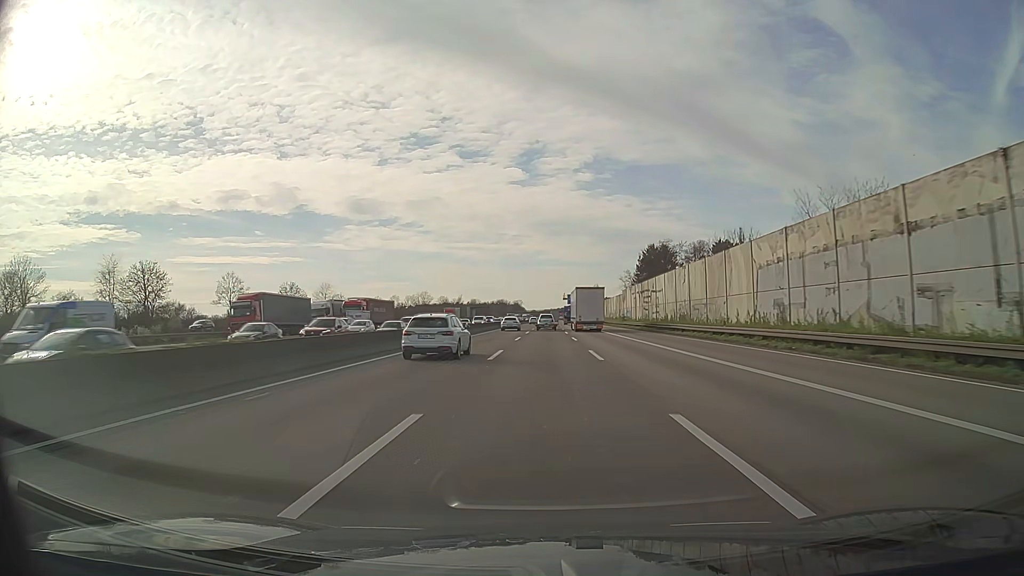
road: motorway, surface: asphalt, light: Day
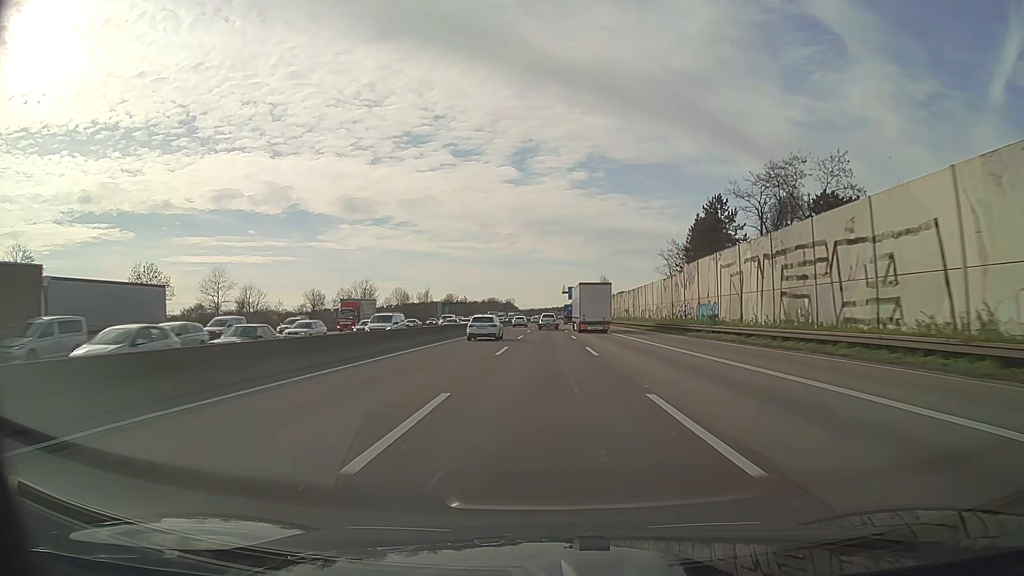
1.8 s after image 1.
(+0.3, +51.7) m; +1°
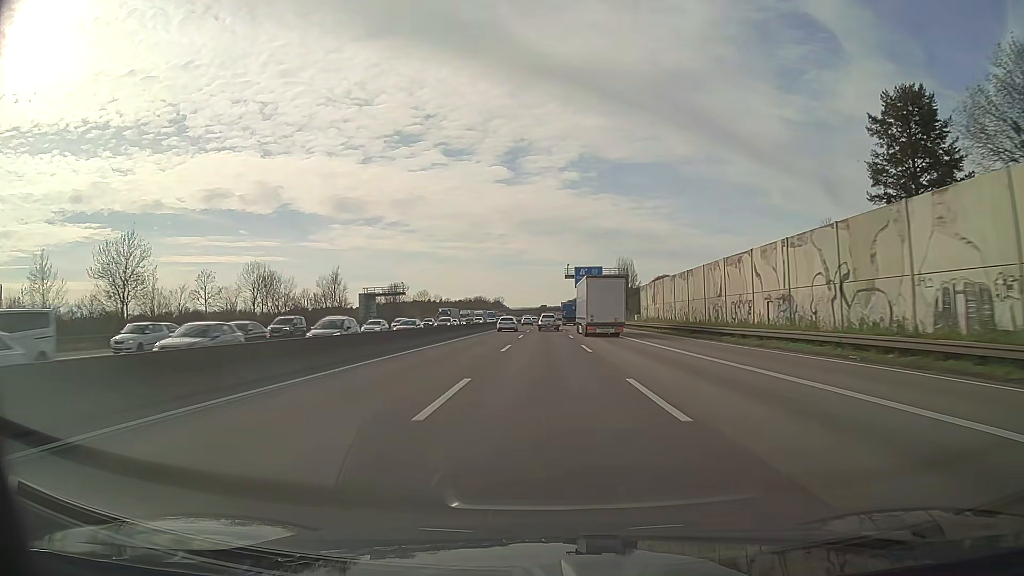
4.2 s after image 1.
(+0.4, +69.3) m; +1°
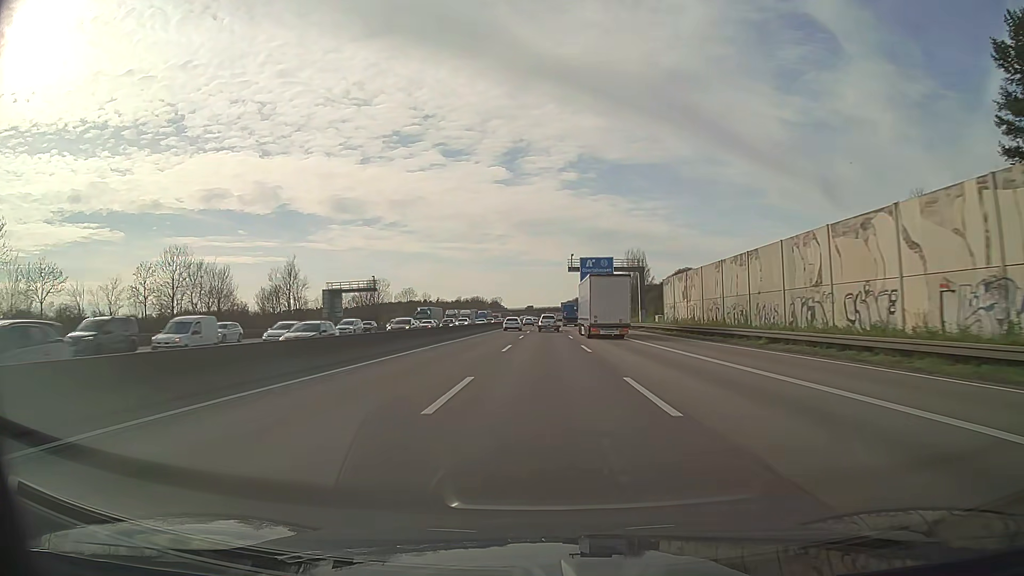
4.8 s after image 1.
(0.0, +17.4) m; 0°
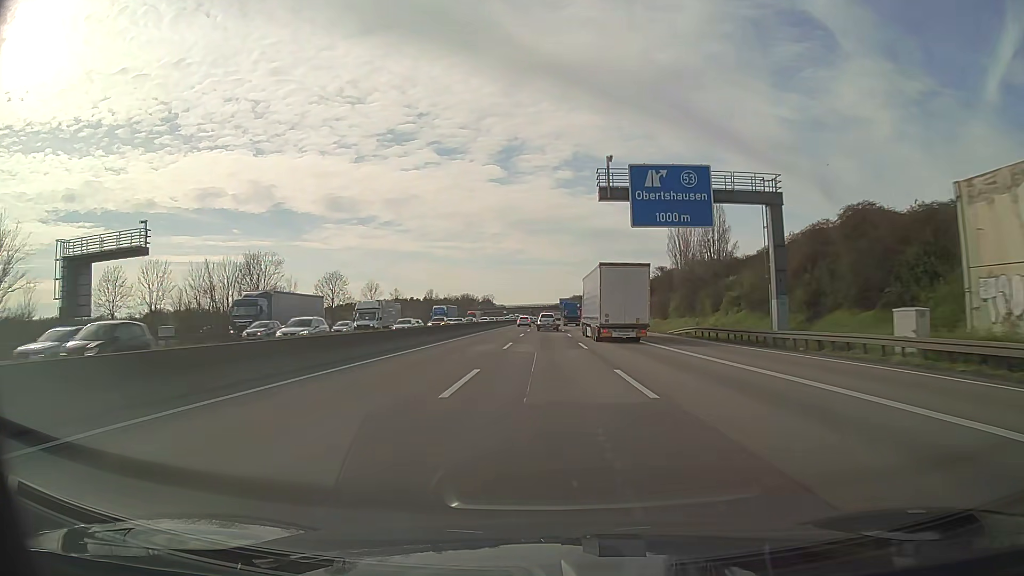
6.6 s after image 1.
(+0.2, +52.3) m; 0°
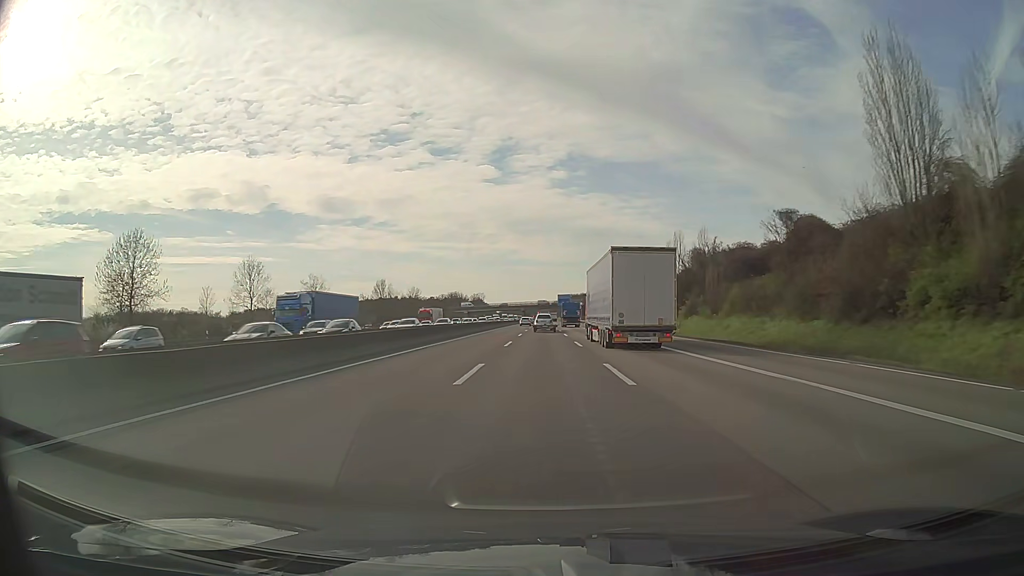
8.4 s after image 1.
(+0.3, +51.8) m; +1°
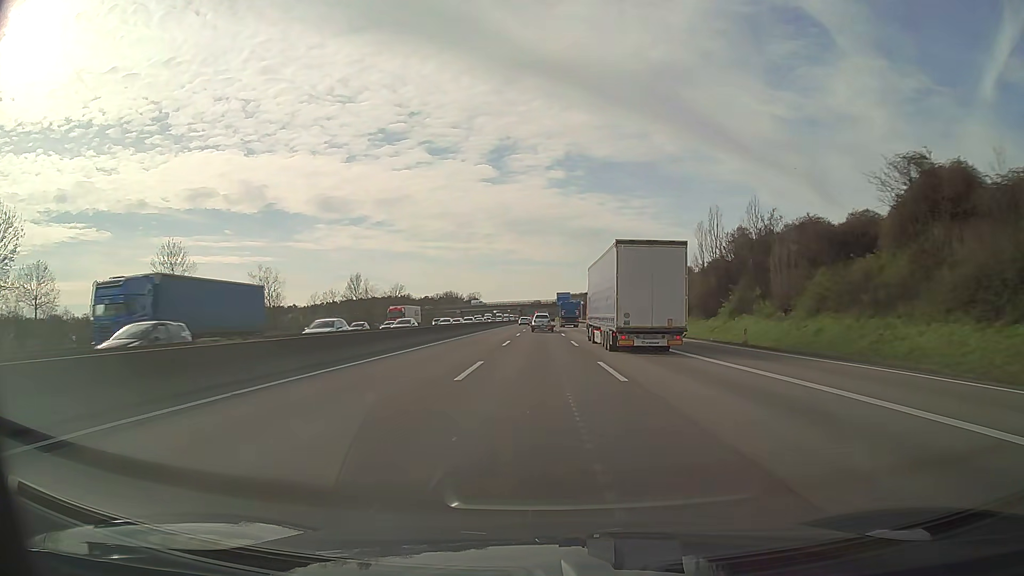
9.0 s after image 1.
(0.0, +17.1) m; 0°
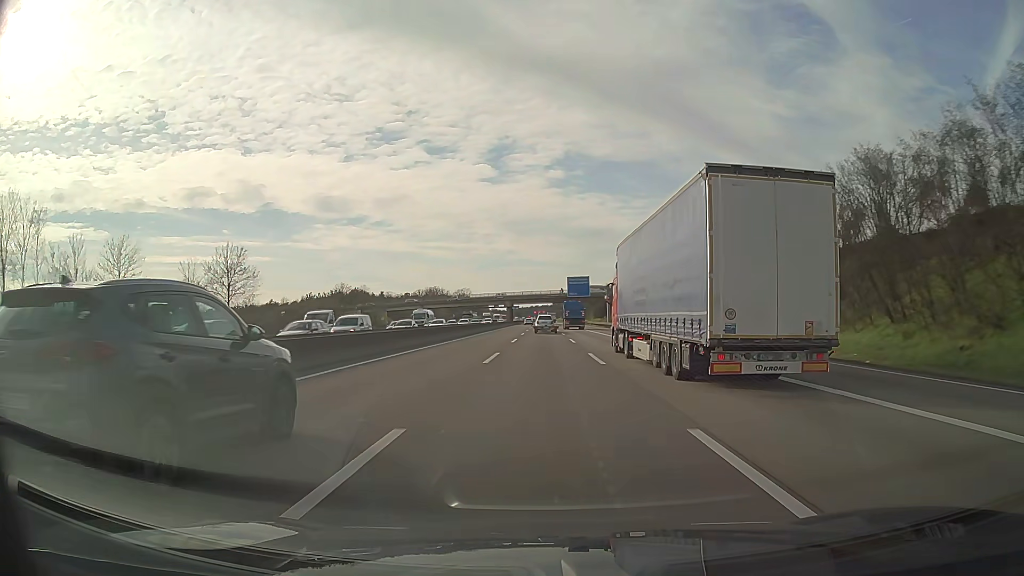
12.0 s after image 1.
(+0.1, +84.3) m; 0°
(0, +10) (0, +20) (0, +30) (0, +40) (0, +50) (0, +60) (0, +70) (0, +80) (0, +90) (0, +100) m
